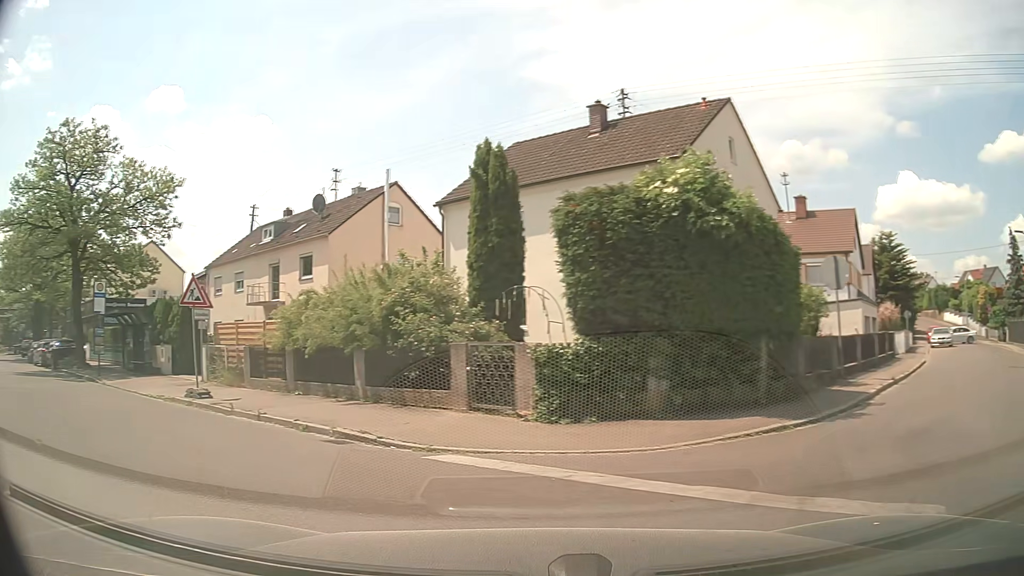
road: residential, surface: asphalt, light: Day
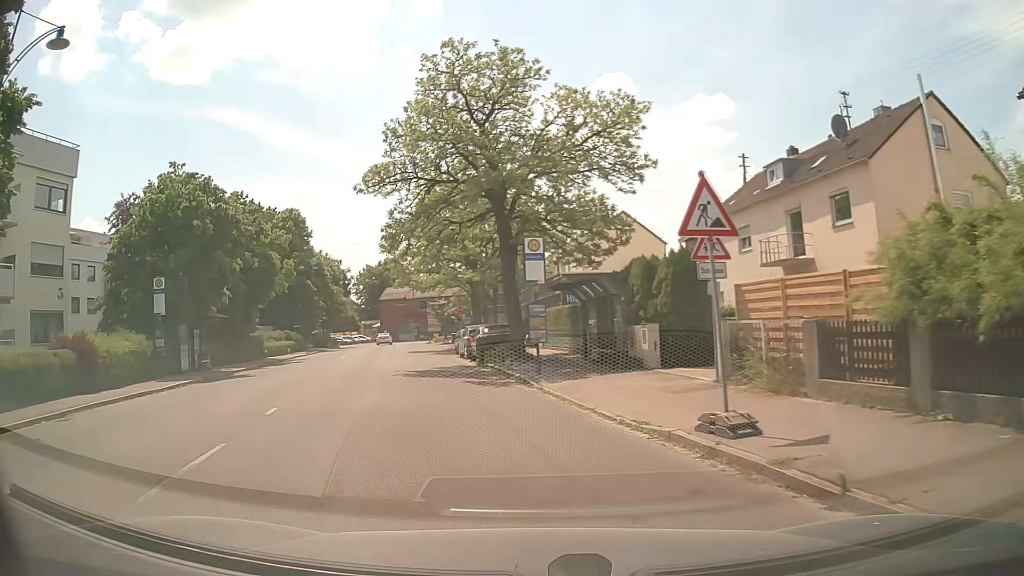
(-3.9, +8.4) m; -42°
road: tertiary
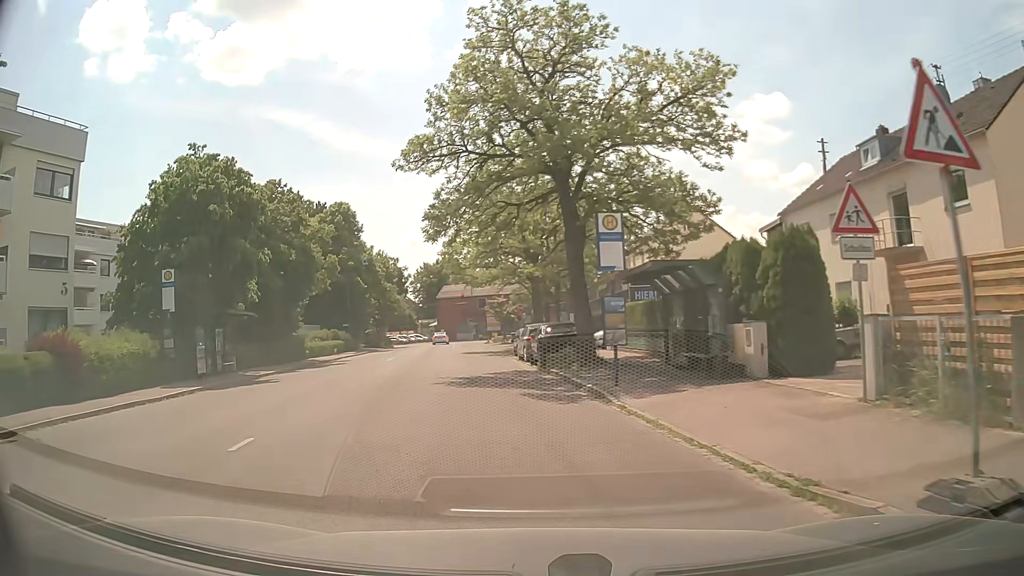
(-0.2, +3.8) m; -5°
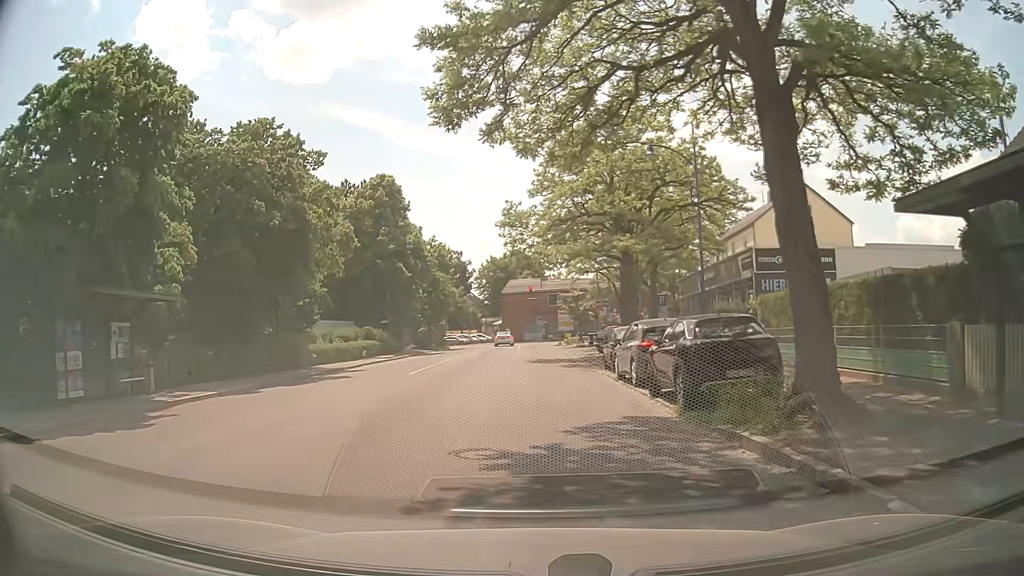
(-0.9, +12.2) m; -6°
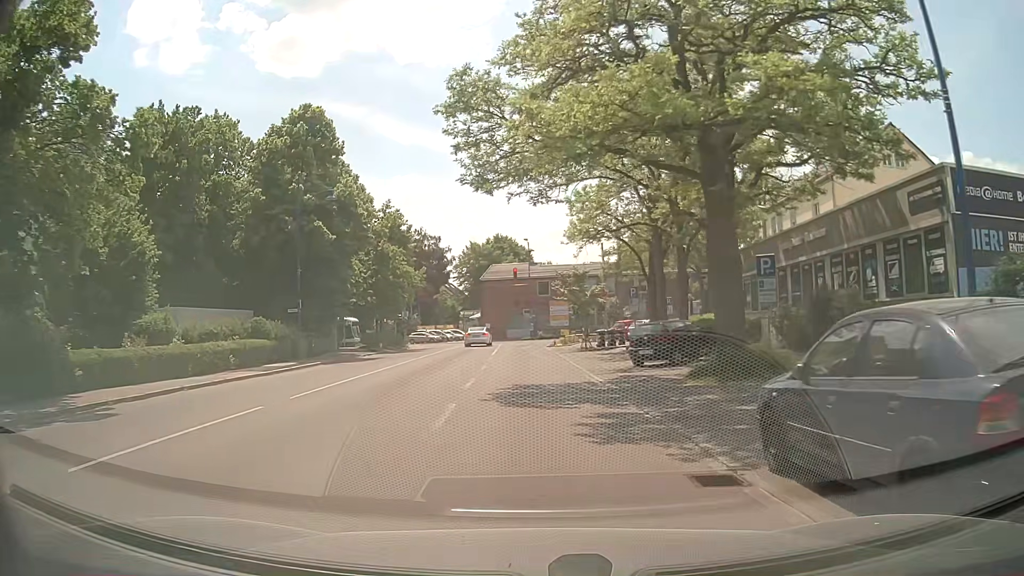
(0.0, +18.1) m; 0°
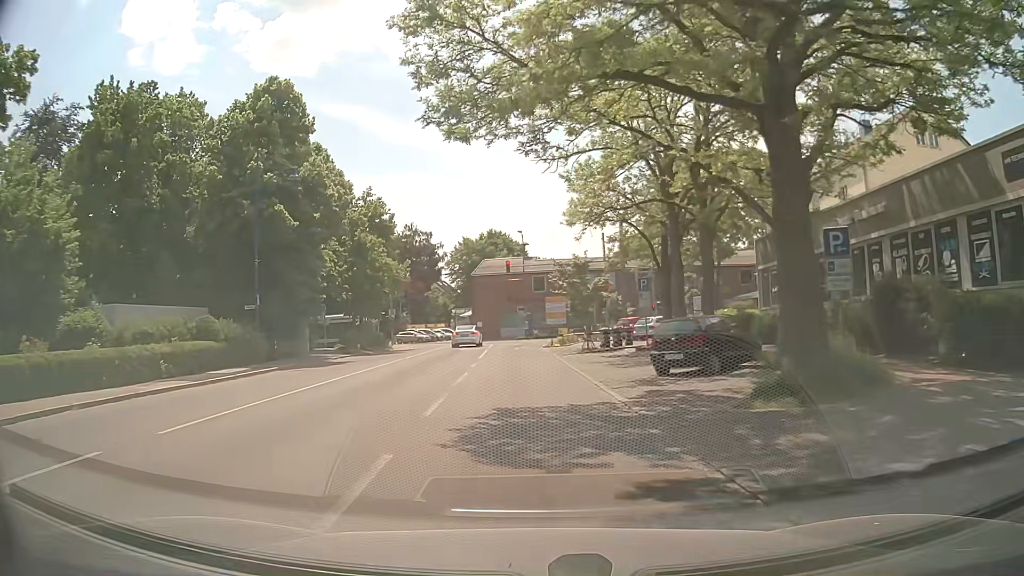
(0.0, +4.9) m; +1°
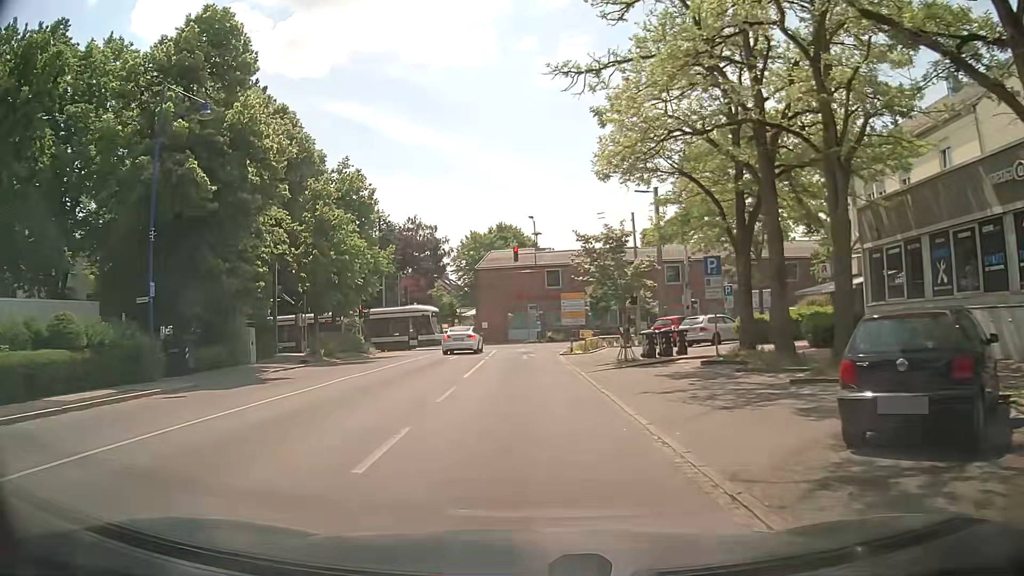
(-0.2, +9.8) m; -2°
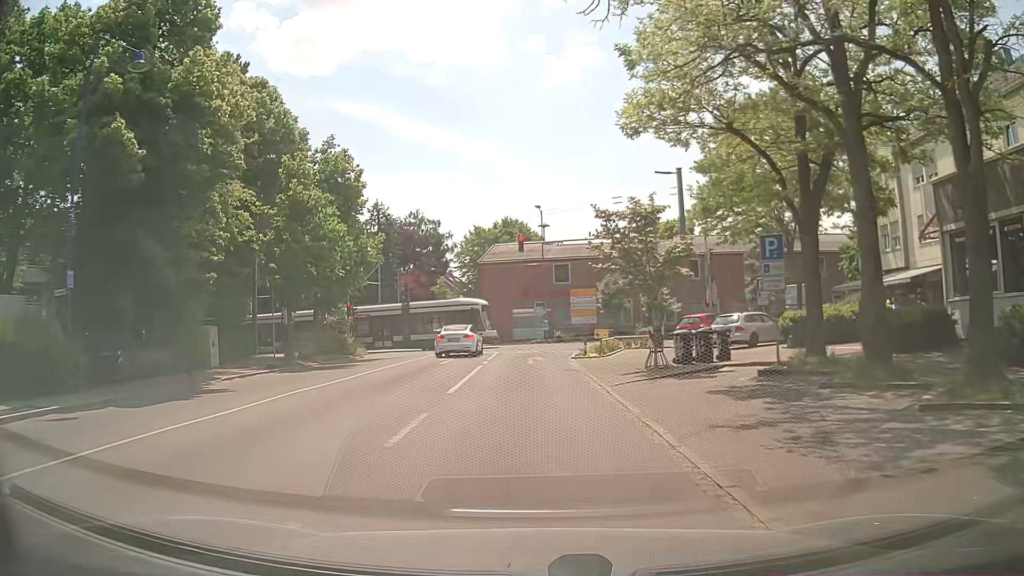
(0.0, +4.6) m; -1°
(0, +10) (0, +20) (0, +30) (+4, +39) (+13, +42) (+23, +41) (+32, +39) (+42, +37) (+52, +35) (+62, +33) m
